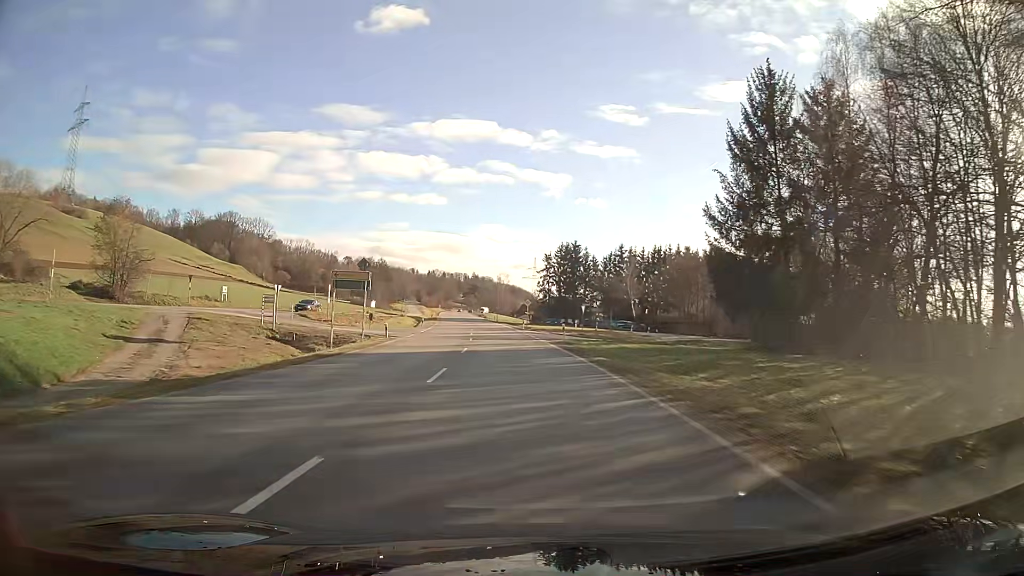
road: primary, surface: asphalt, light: Day
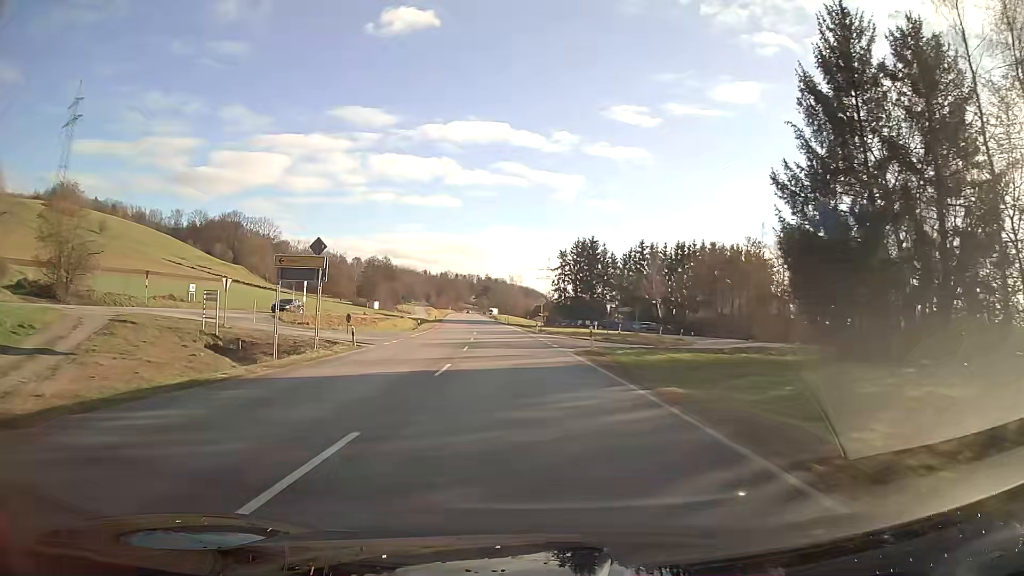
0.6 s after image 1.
(-0.1, +10.5) m; -1°
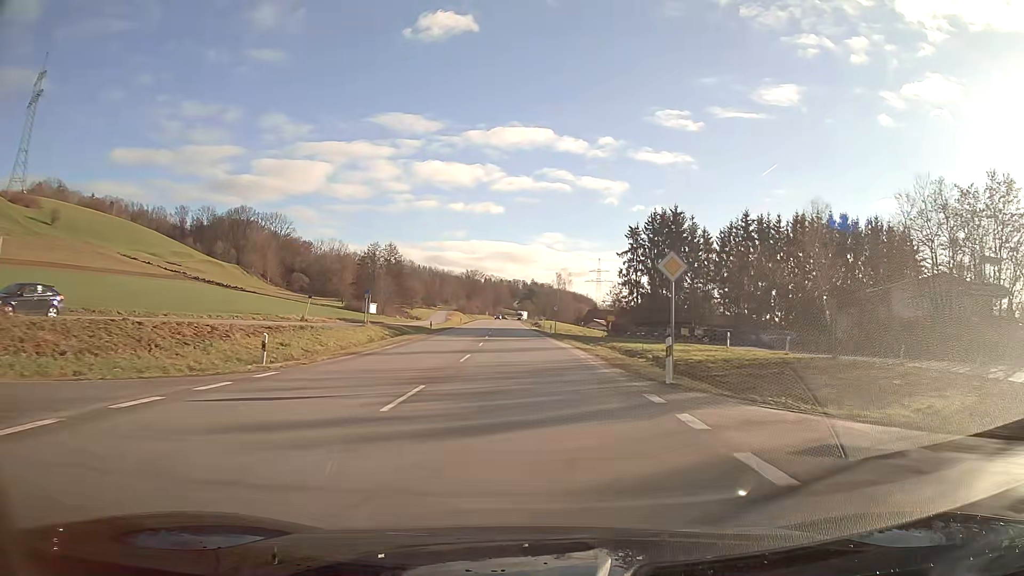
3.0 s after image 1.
(-1.6, +42.2) m; -4°
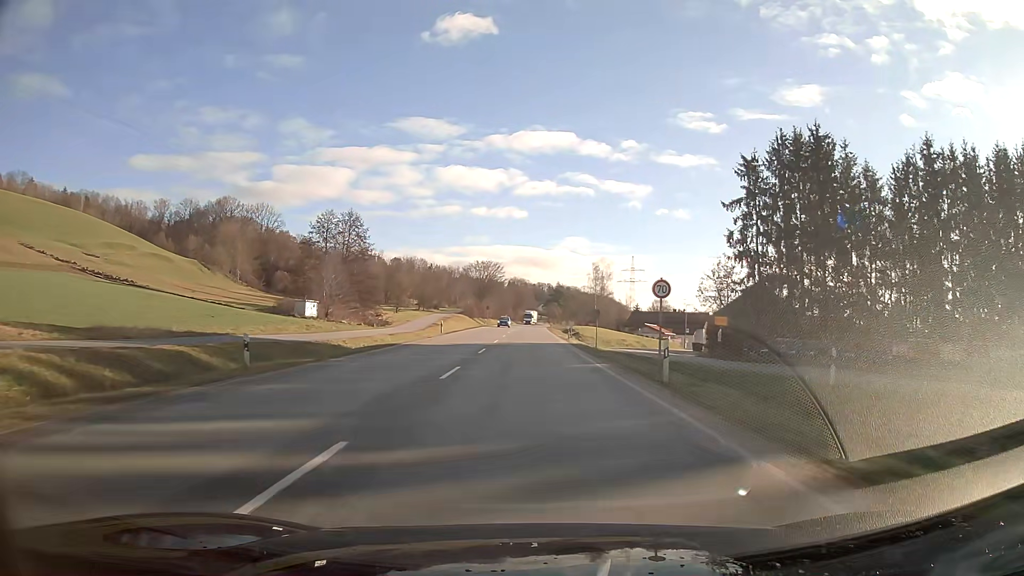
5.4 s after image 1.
(-0.8, +42.6) m; -2°
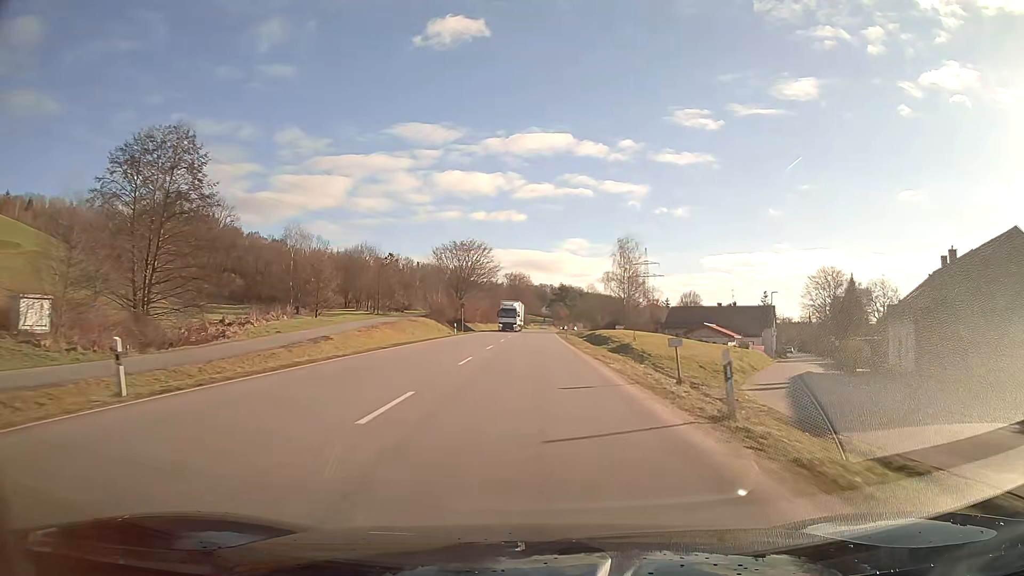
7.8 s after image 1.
(0.0, +42.7) m; 0°
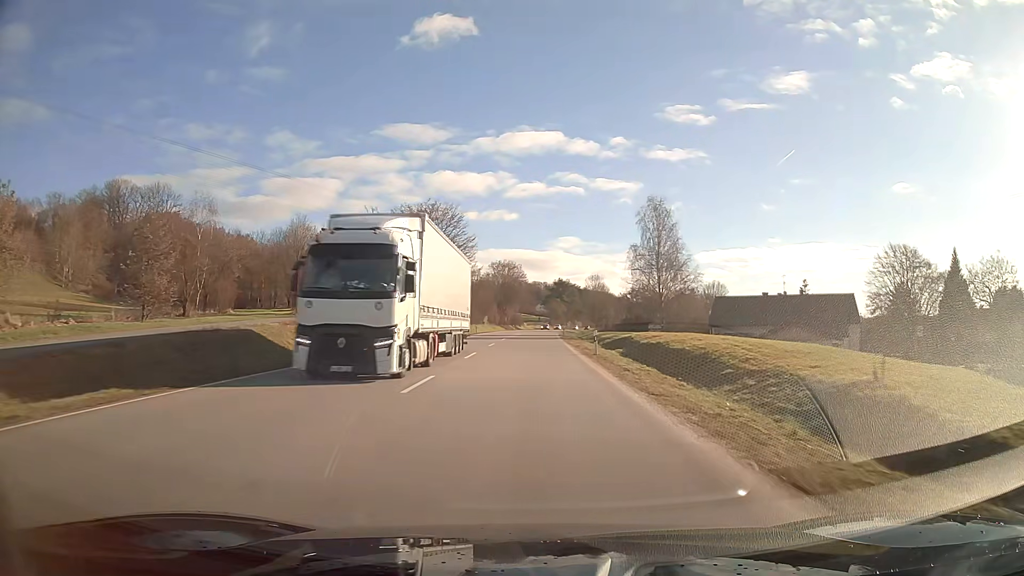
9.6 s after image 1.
(+0.1, +32.2) m; 0°
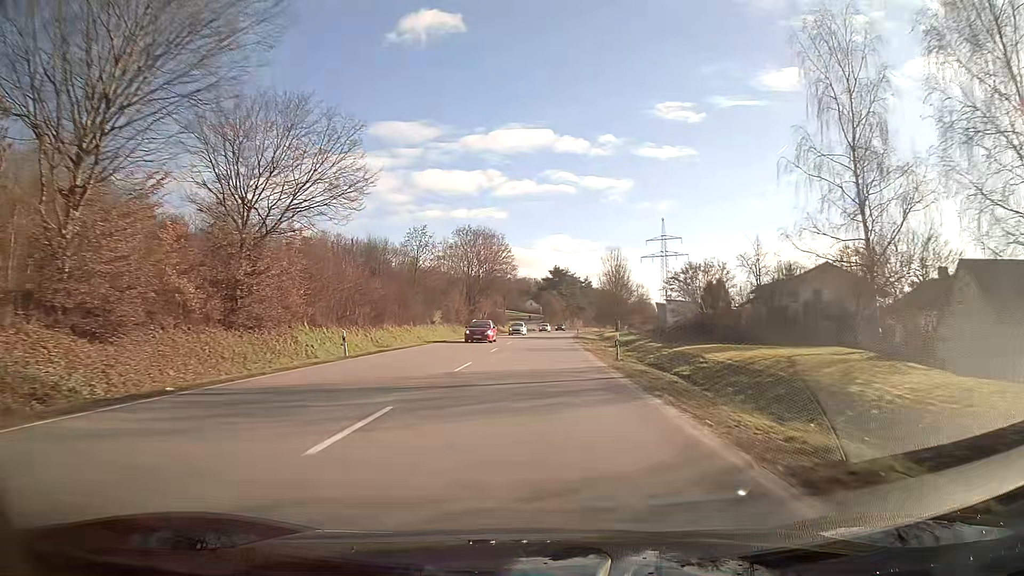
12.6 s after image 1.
(+0.2, +53.7) m; +1°
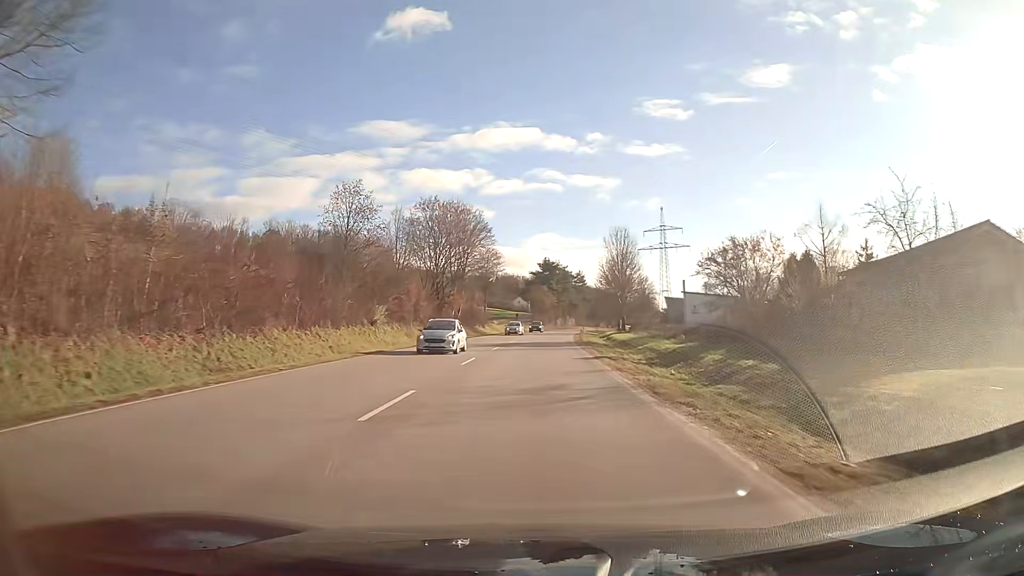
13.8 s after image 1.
(+0.2, +21.5) m; +1°
